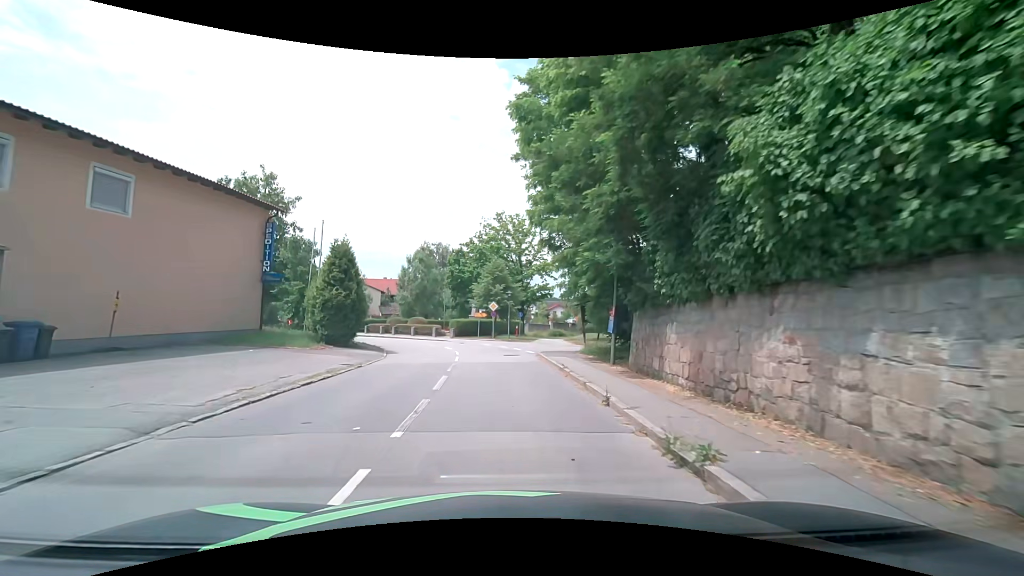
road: secondary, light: Day
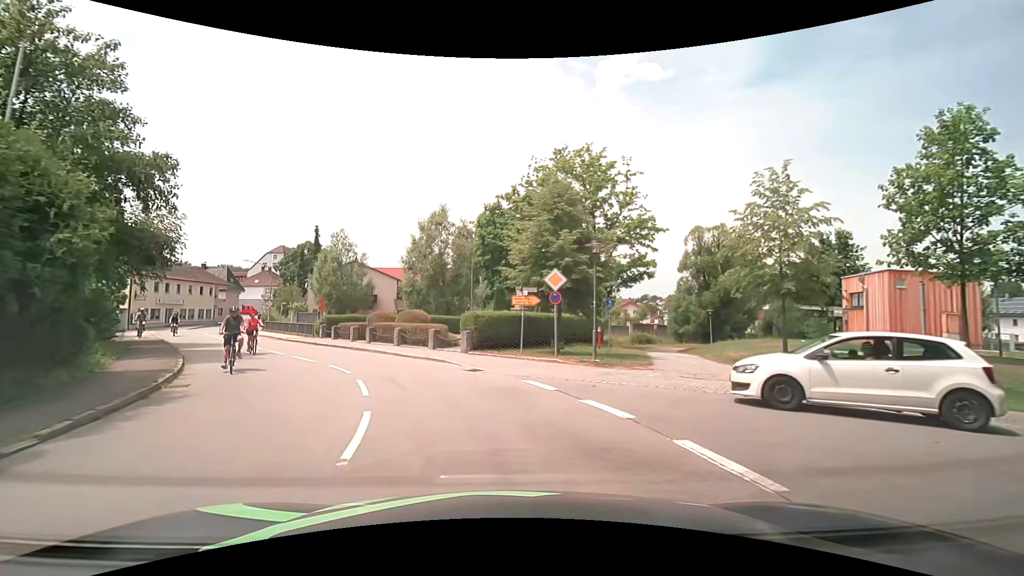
(-0.4, +23.8) m; -5°
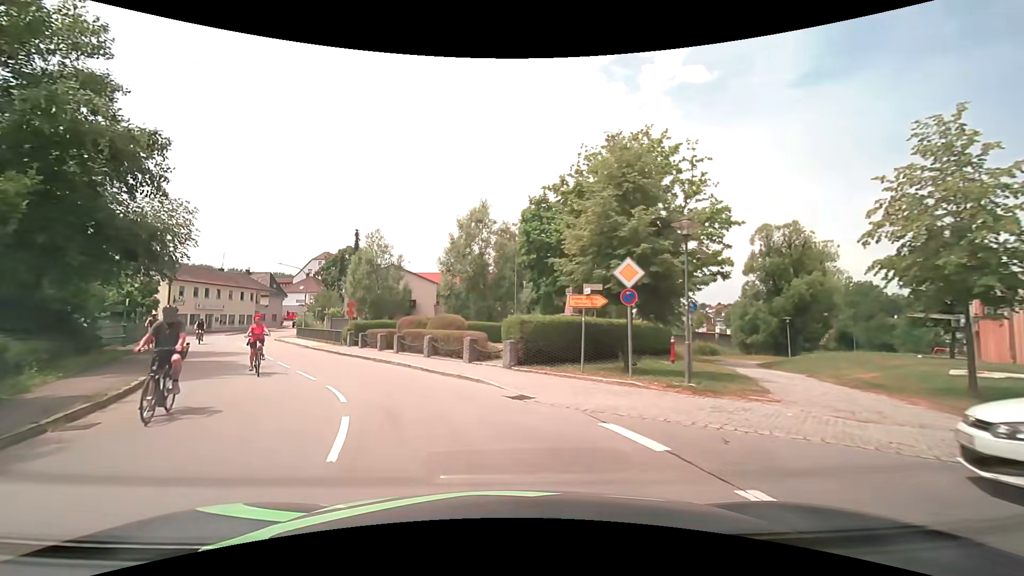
(-0.2, +4.3) m; -5°
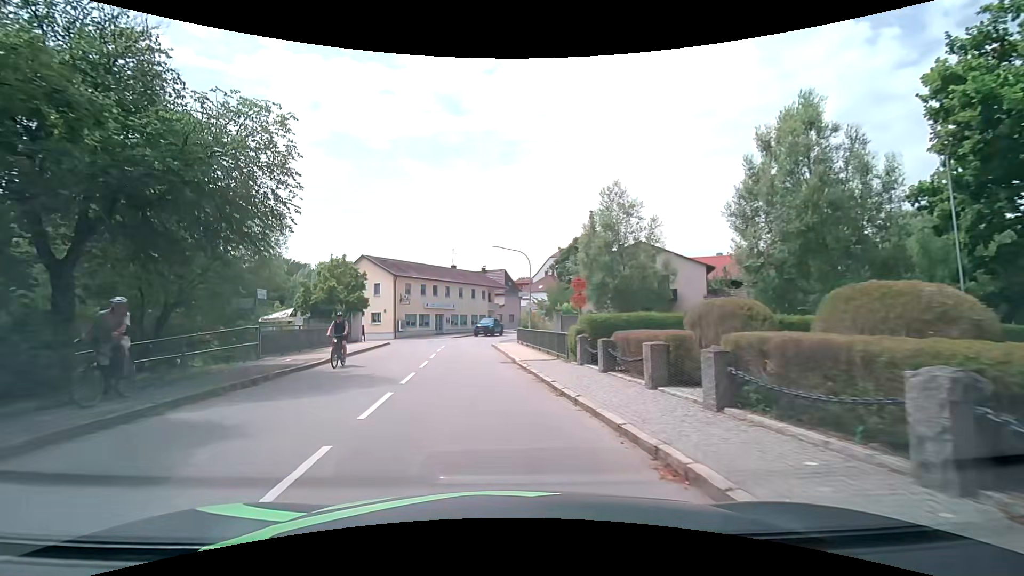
(-3.5, +15.7) m; -28°
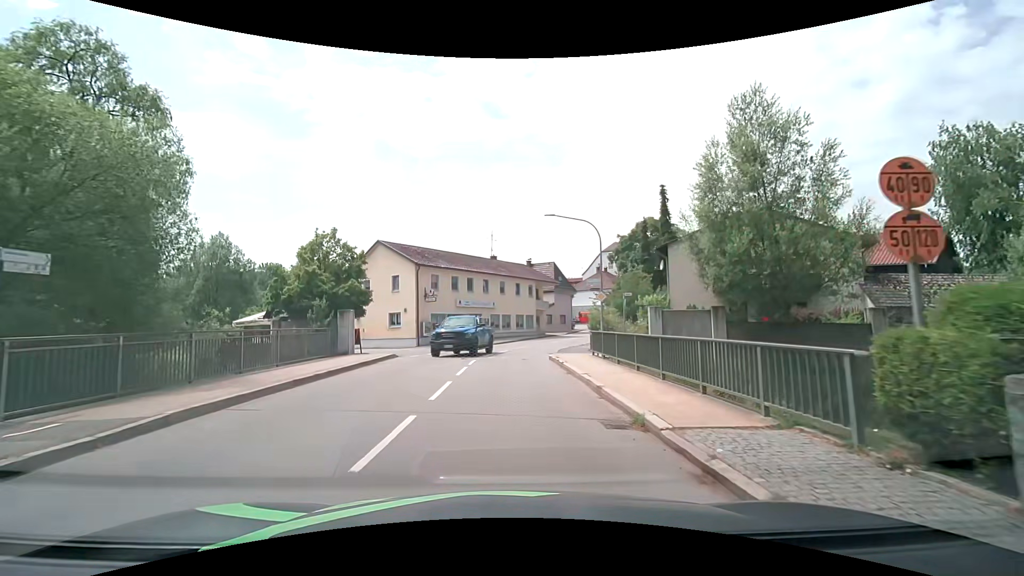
(-0.8, +11.7) m; -6°
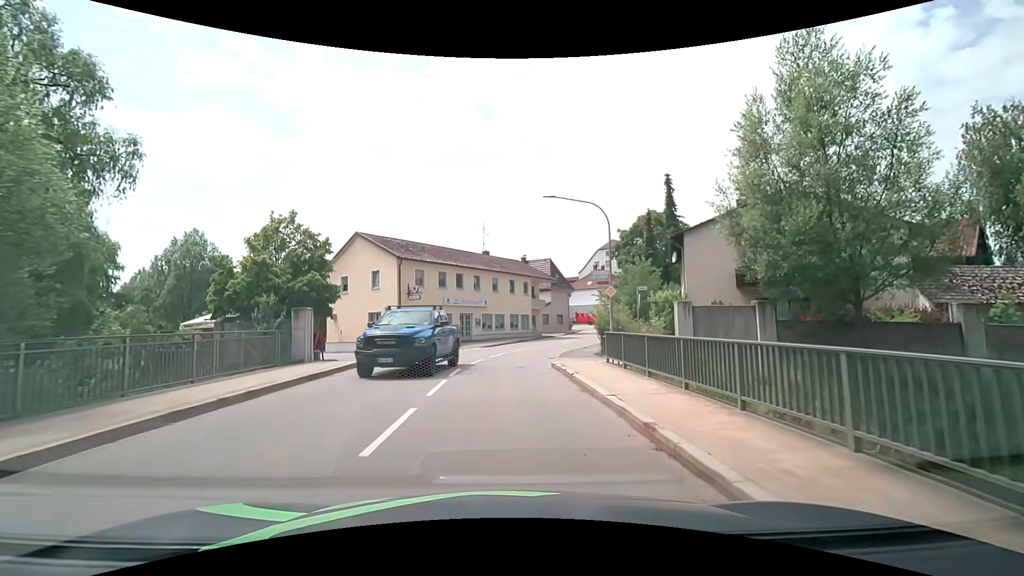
(+0.1, +4.0) m; +1°
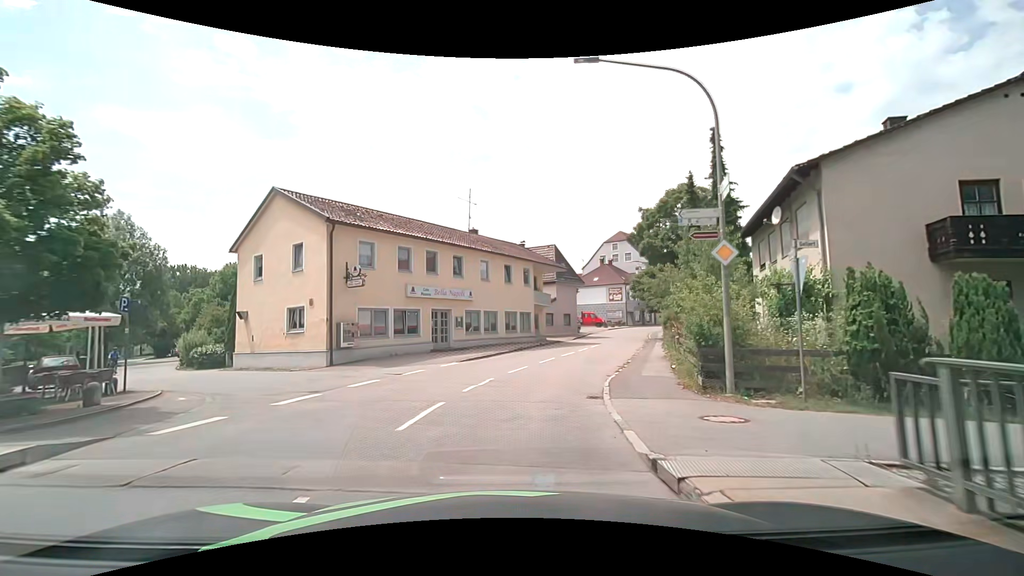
(0.0, +12.2) m; 0°
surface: asphalt
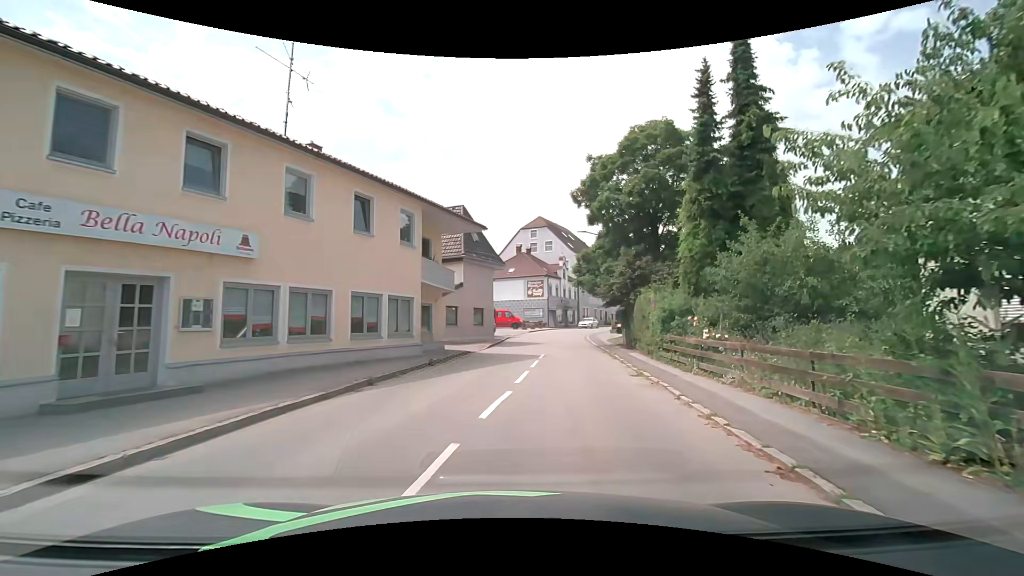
(+1.2, +17.1) m; +11°
(+1, +10) (+2, +20) (+4, +30) (+5, +40) (+7, +49) (+10, +59) (+13, +68) (+18, +77) (+23, +86) (+28, +95) m
